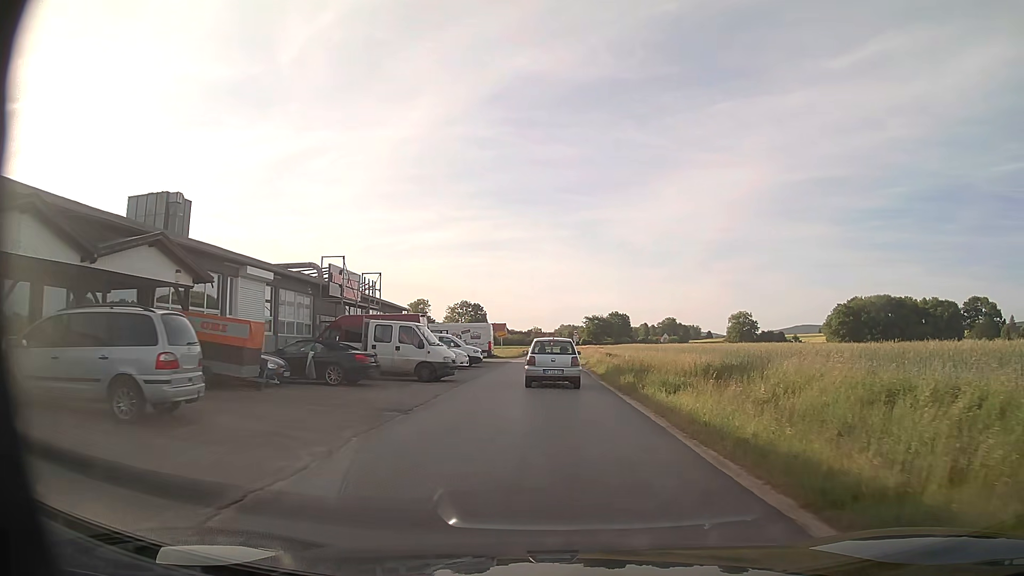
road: unclassified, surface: asphalt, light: Day
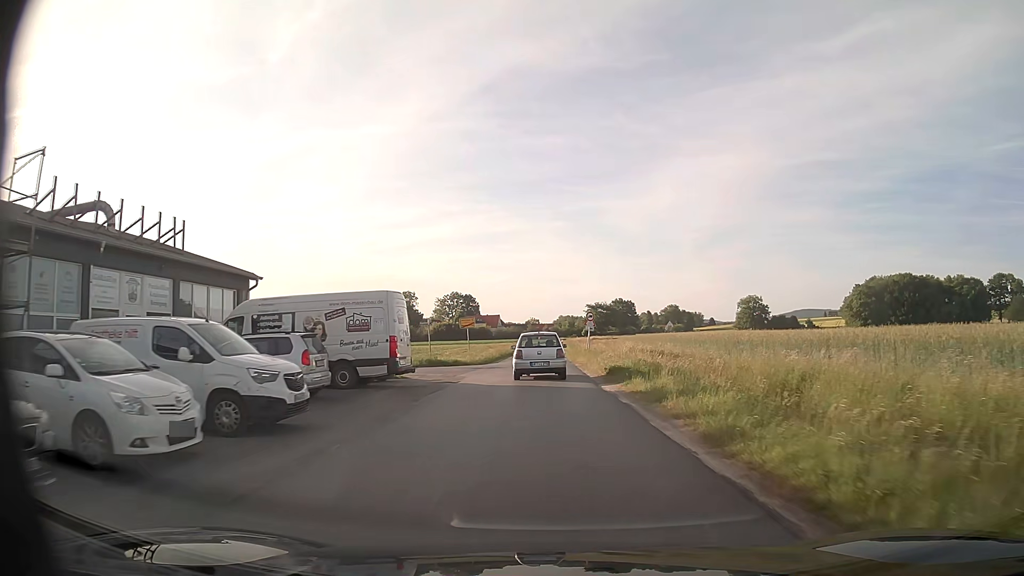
(+0.2, +28.3) m; 0°
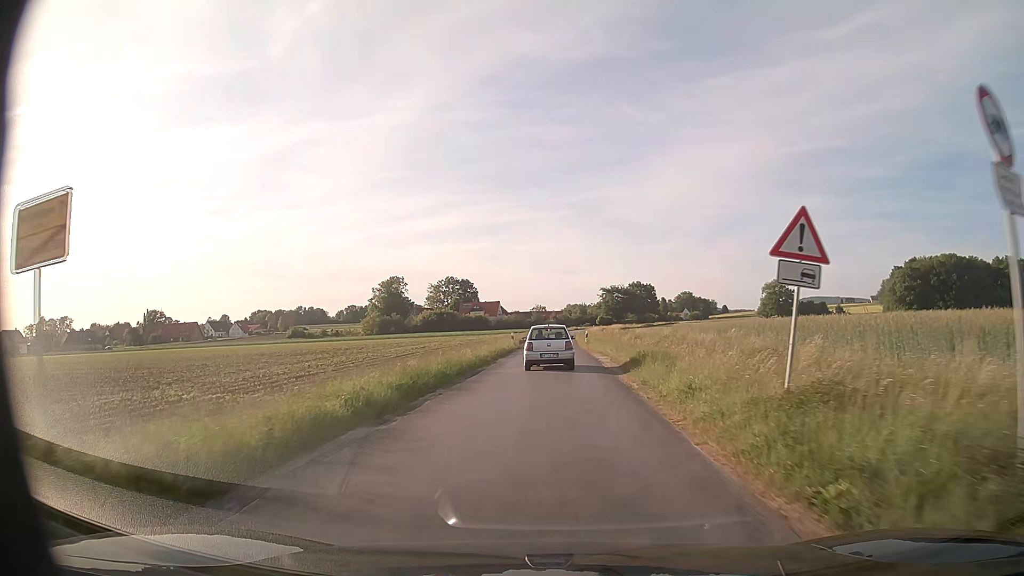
(-0.3, +38.0) m; 0°
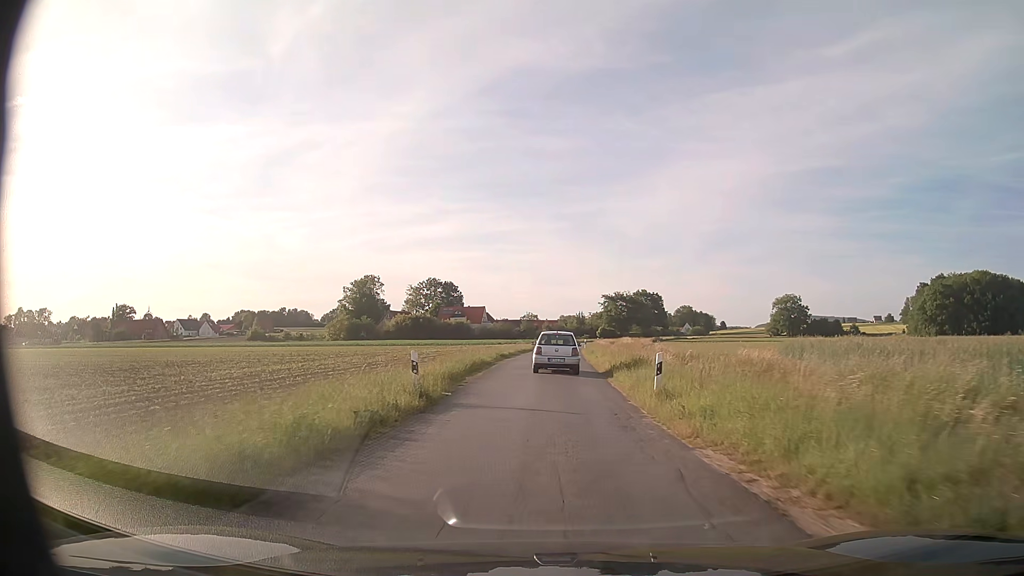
(-0.2, +31.3) m; 0°
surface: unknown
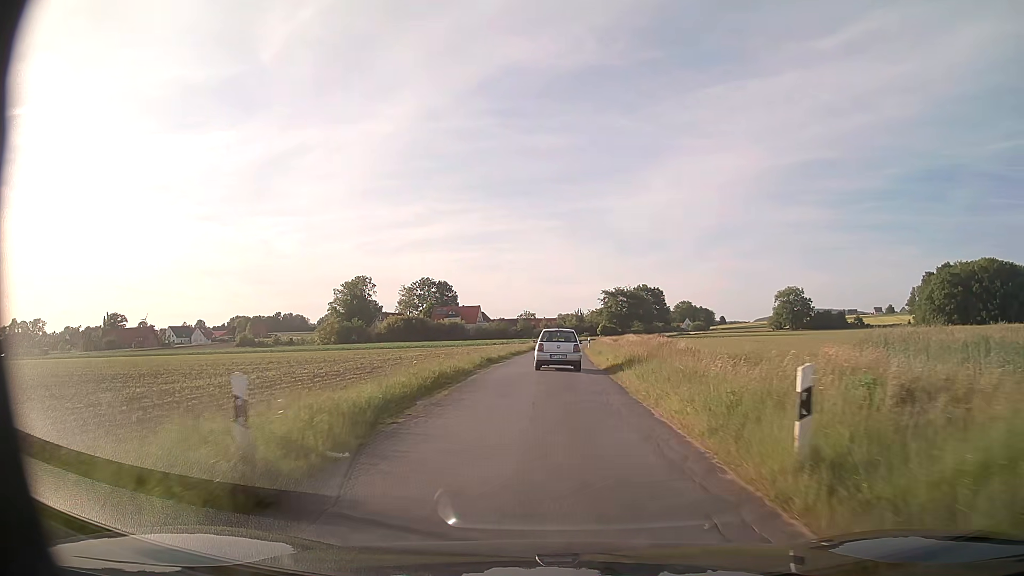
(0.0, +8.0) m; 0°
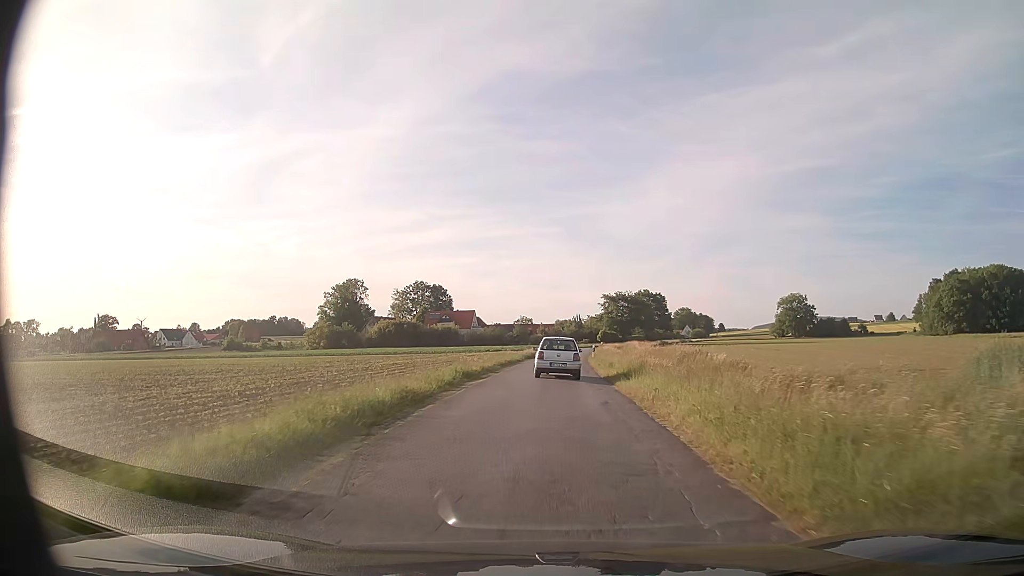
(0.0, +8.0) m; 0°
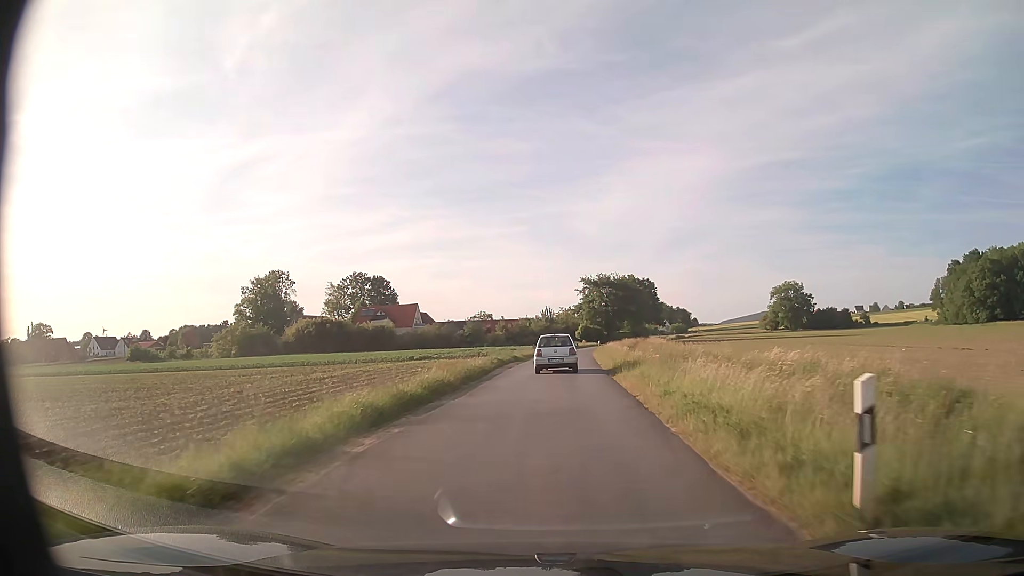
(+0.6, +40.7) m; +2°
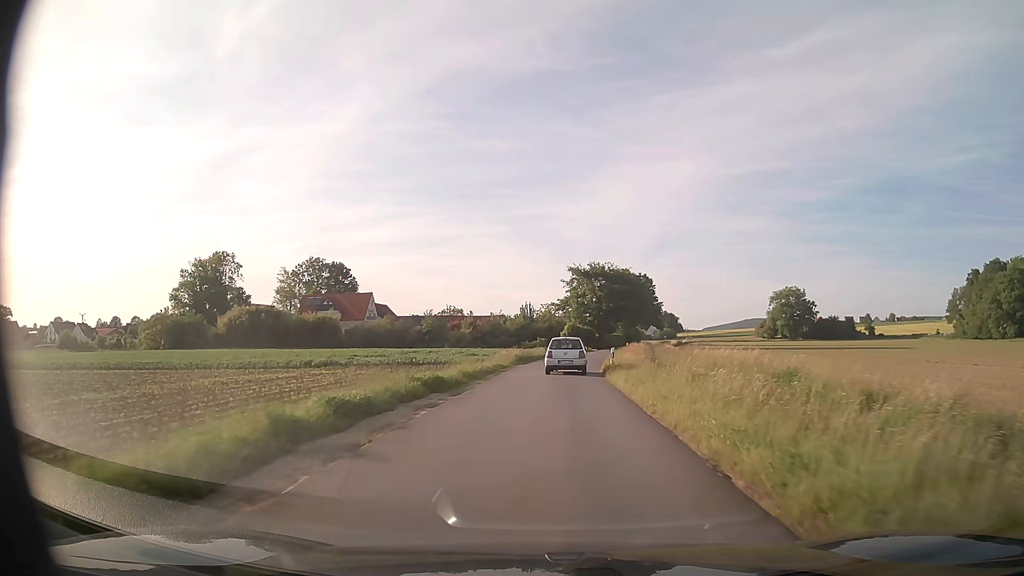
(+0.5, +24.9) m; +2°
(0, +10) (0, +20) (+1, +30) (+2, +40) (+3, +50) (+4, +60) (+5, +70) (+7, +80) (+9, +89) (+11, +99) m
